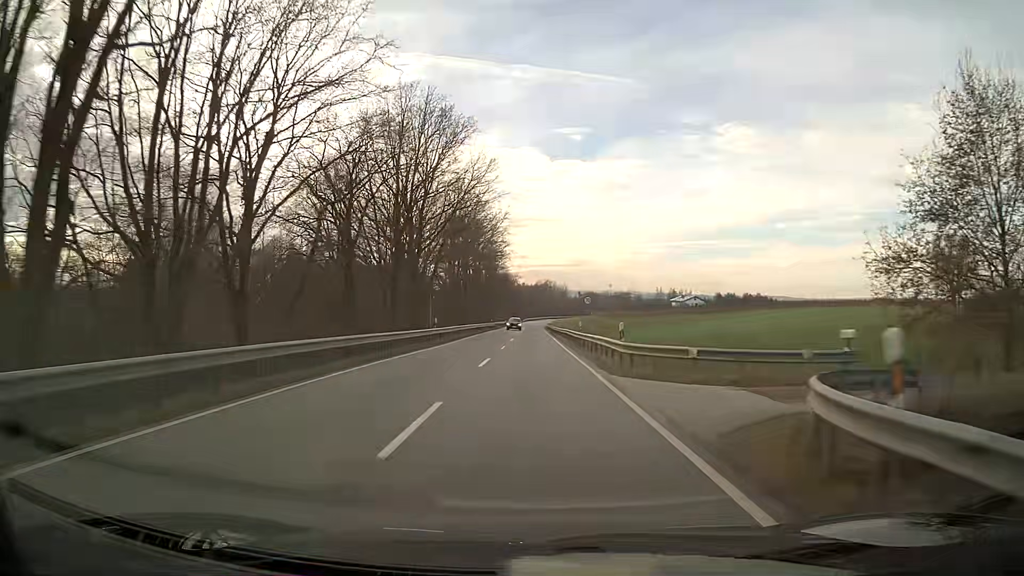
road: secondary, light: Day
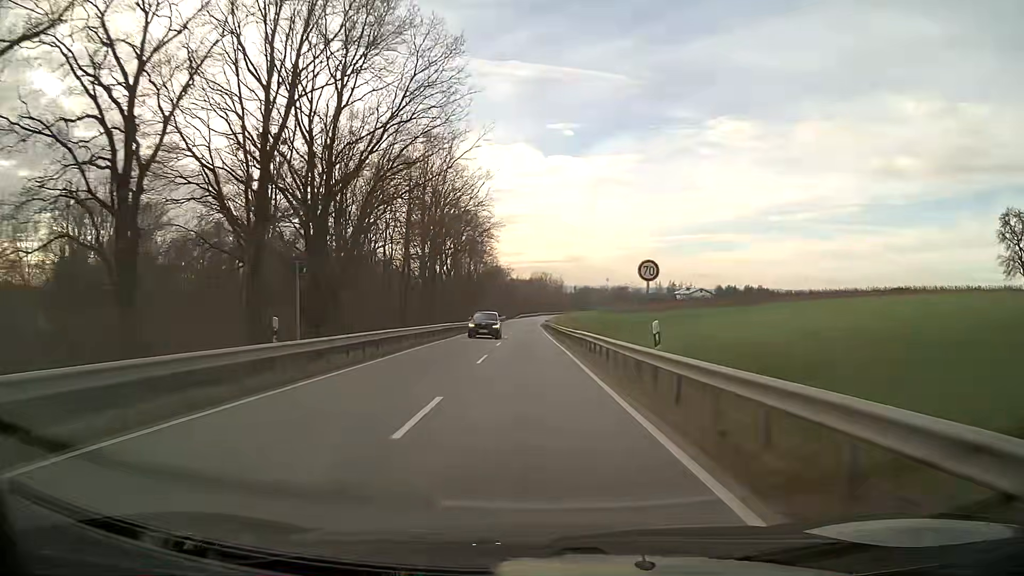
(0.0, +23.1) m; 0°
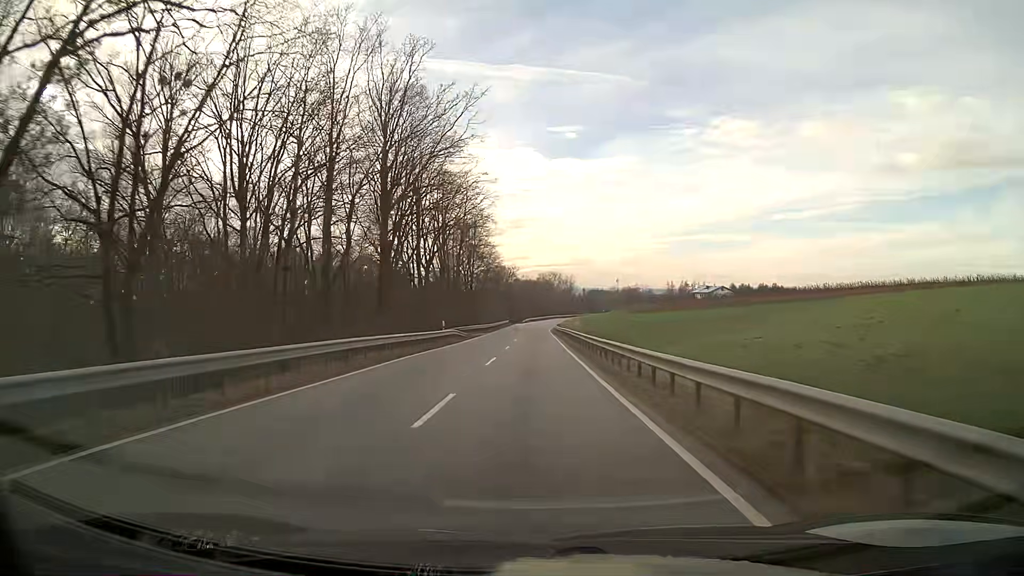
(-0.1, +23.1) m; -1°
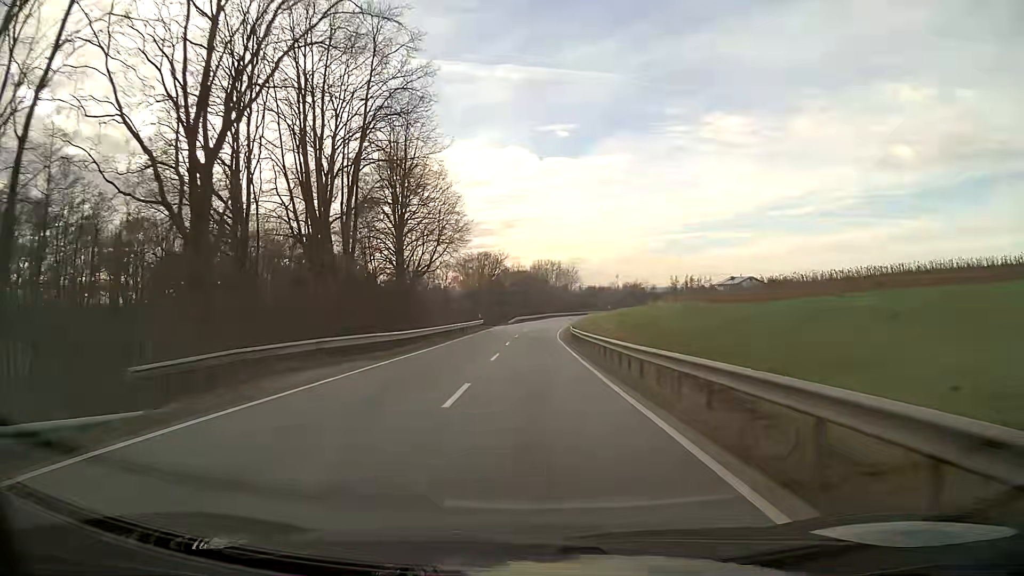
(+0.2, +46.4) m; +1°
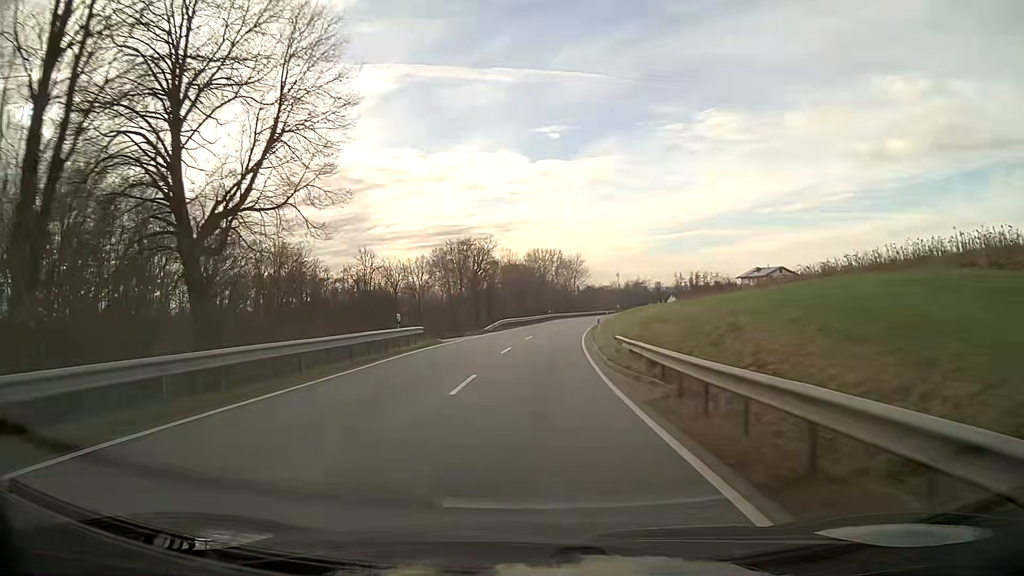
(+0.1, +34.5) m; 0°
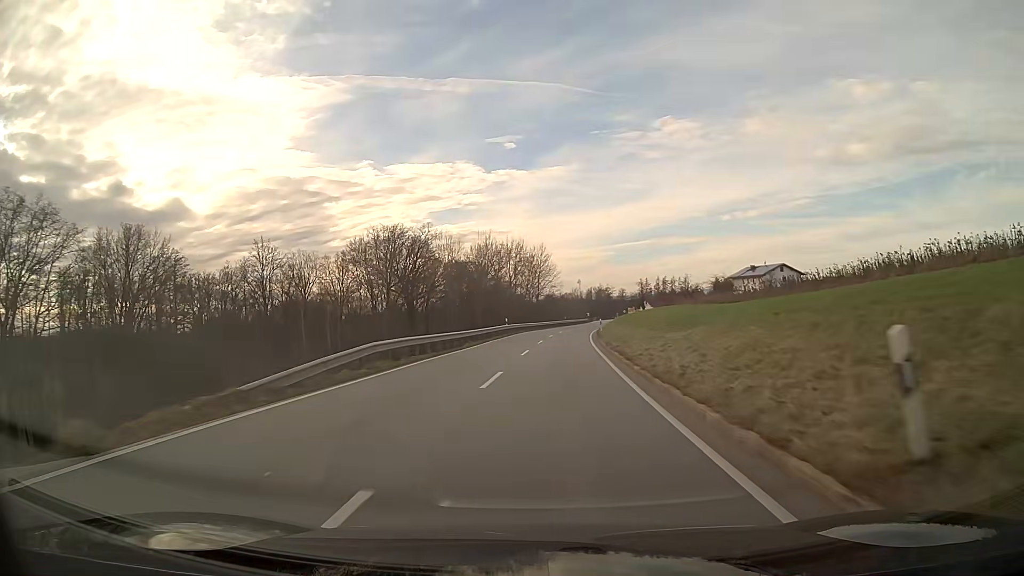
(+1.0, +34.4) m; +4°
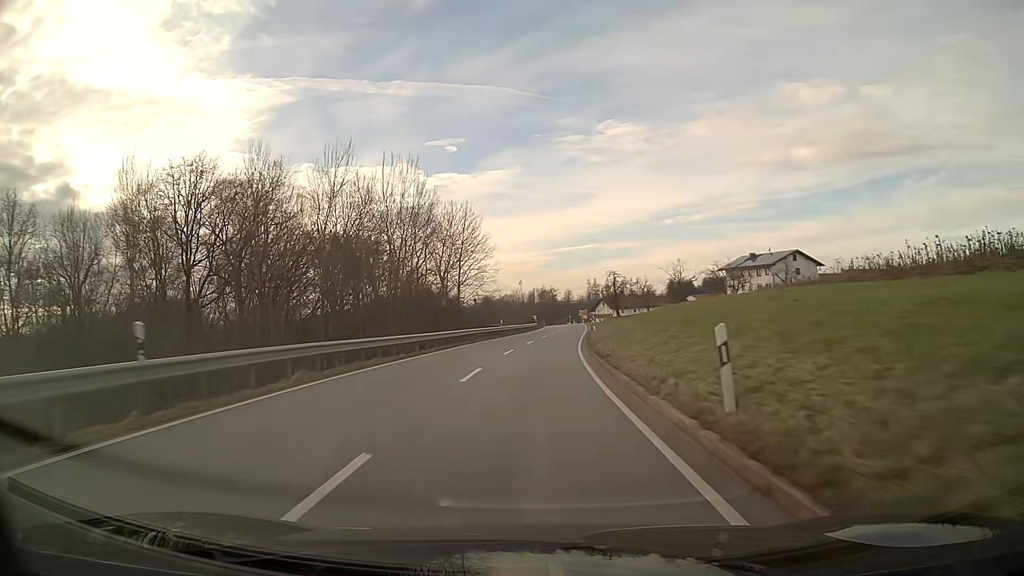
(+2.2, +46.5) m; +5°
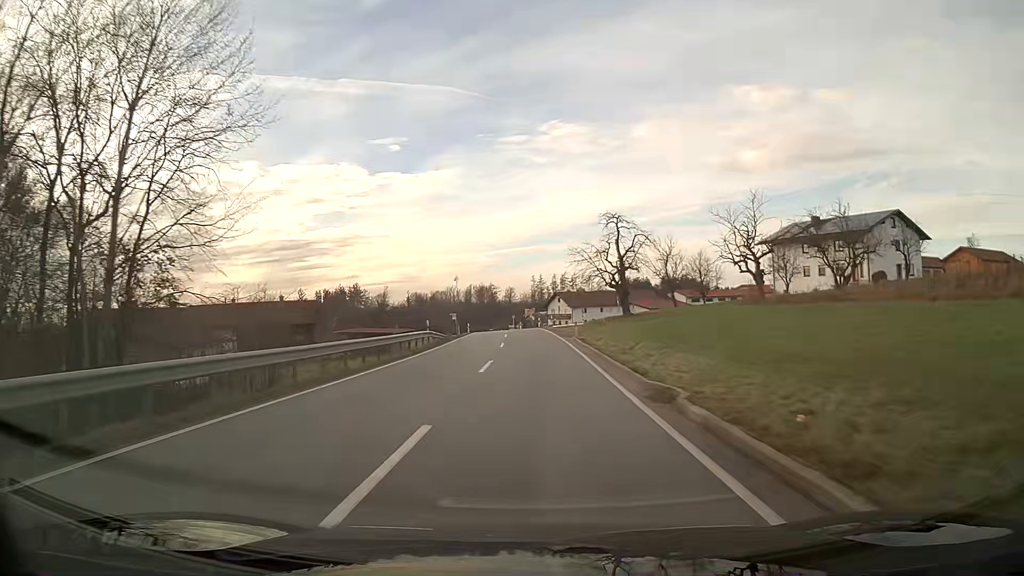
(+2.5, +58.0) m; +5°
